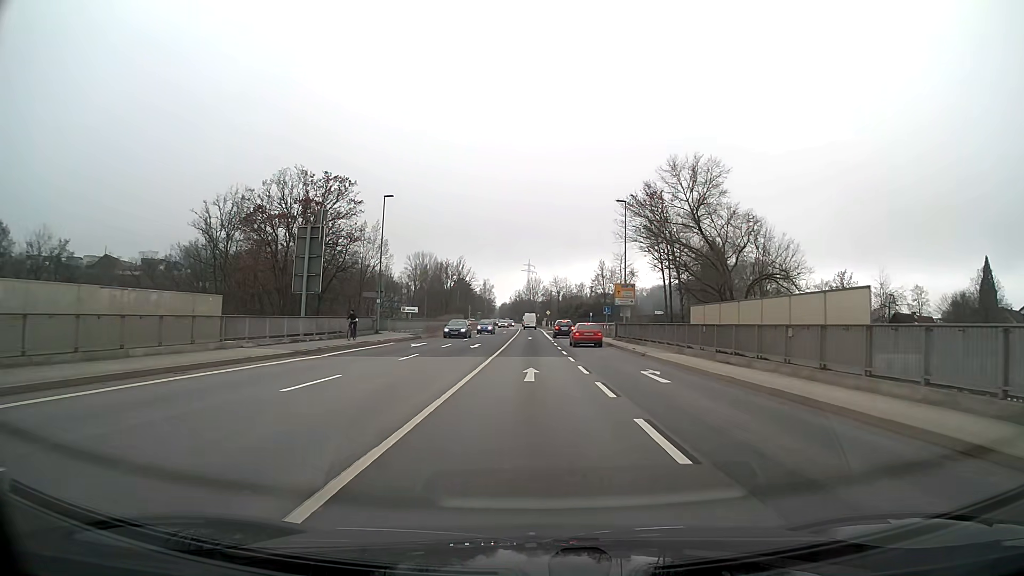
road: primary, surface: asphalt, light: Day
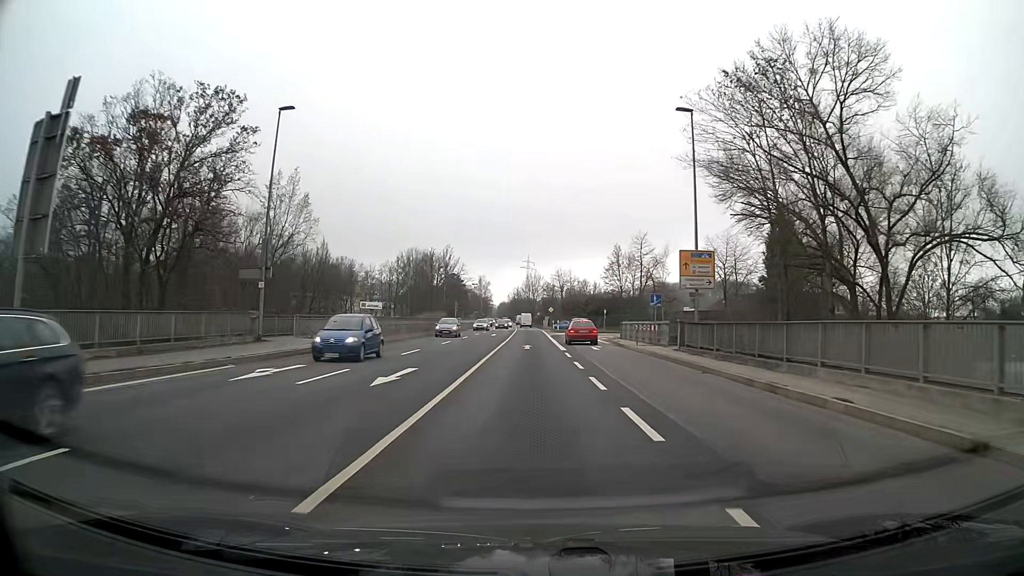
(0.0, +22.6) m; 0°
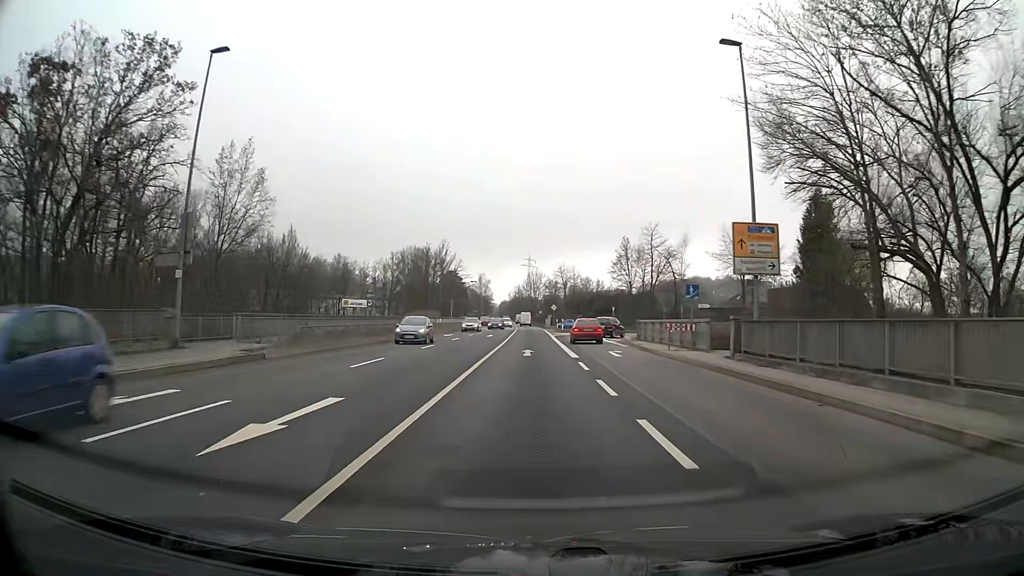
(0.0, +7.5) m; 0°
